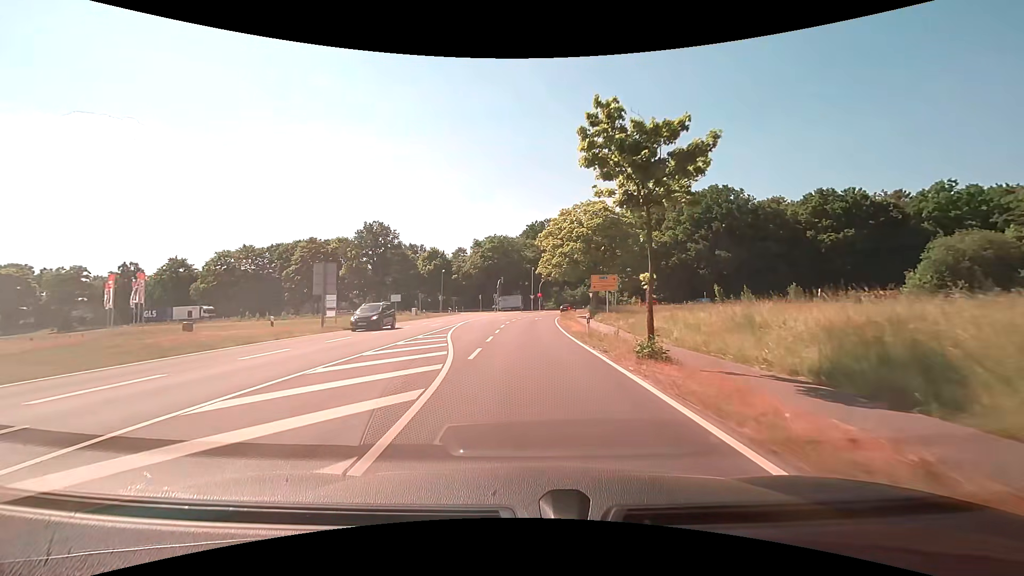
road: tertiary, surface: asphalt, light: Day
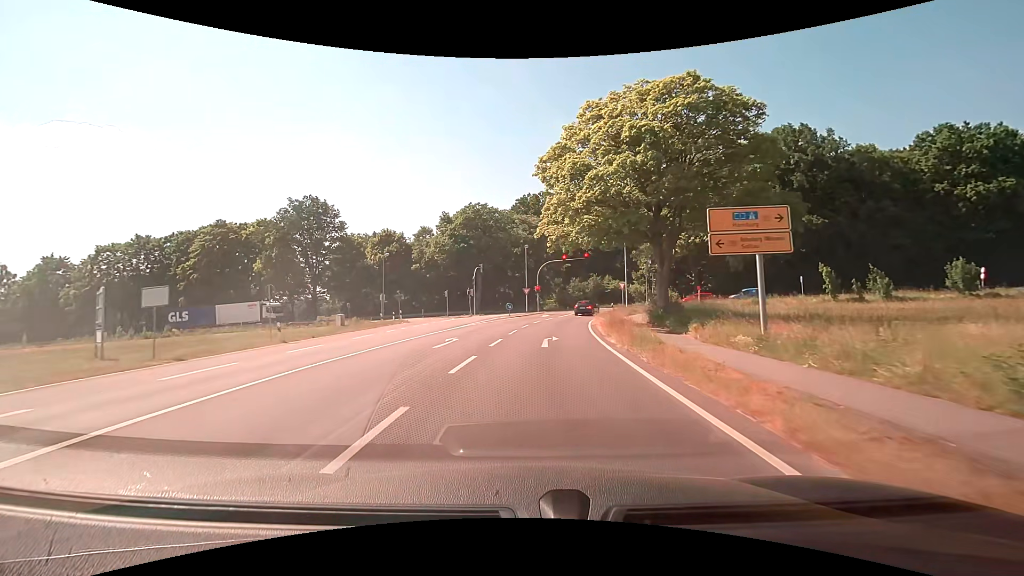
(+0.2, +32.6) m; +1°
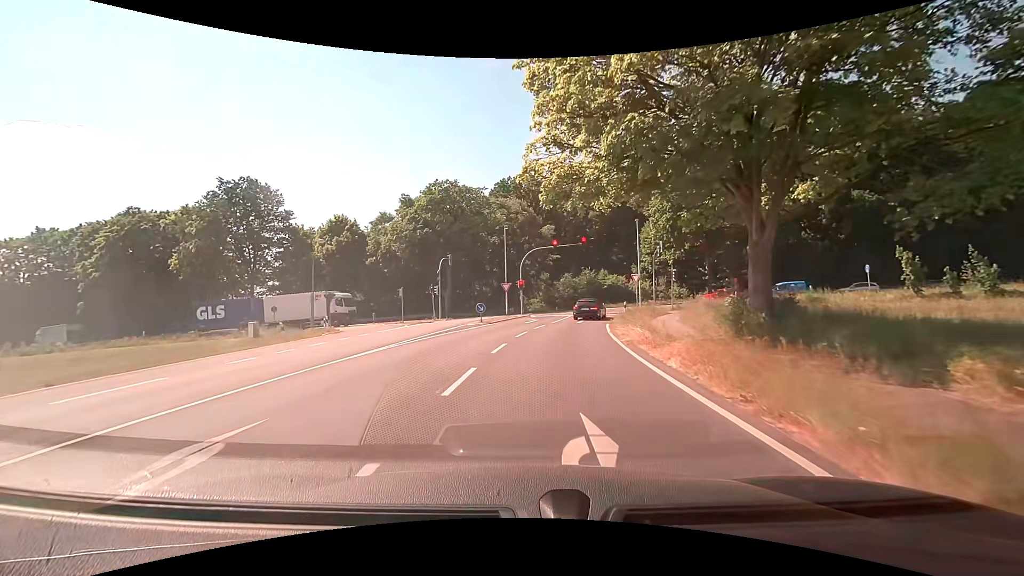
(+0.1, +14.0) m; +2°
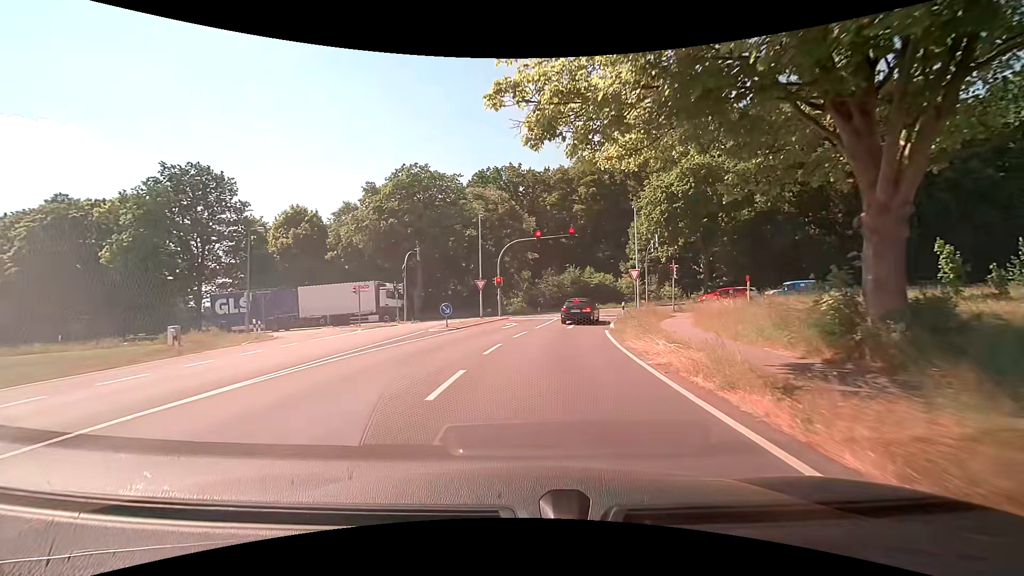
(+0.1, +6.3) m; +3°
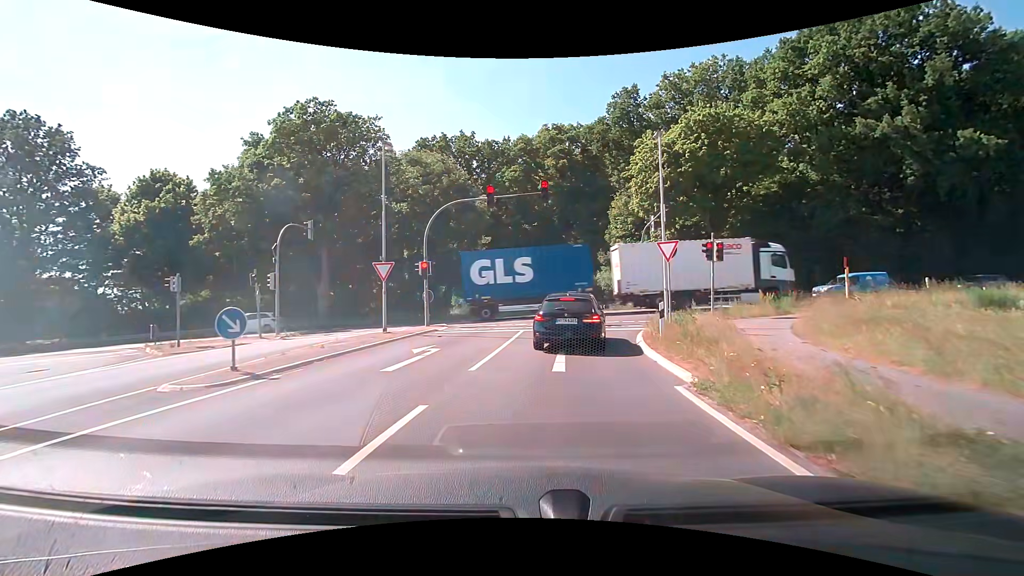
(+0.5, +15.1) m; +4°
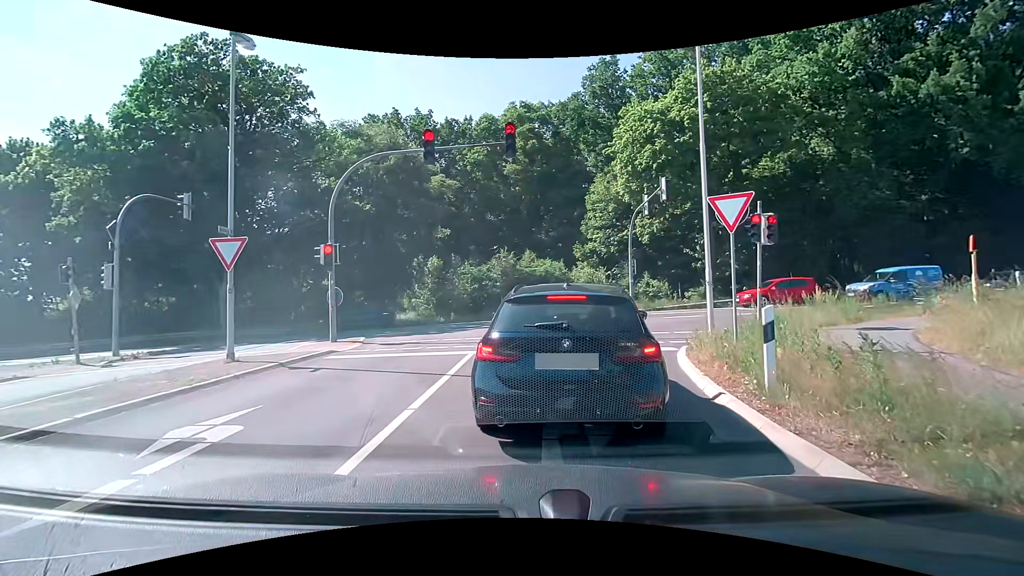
(+0.3, +7.3) m; +7°
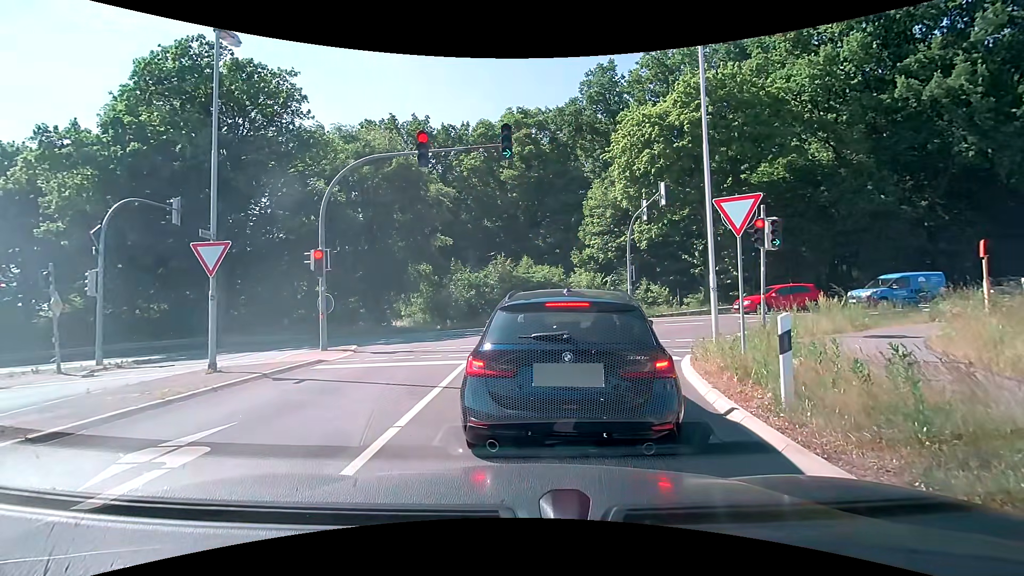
(0.0, +0.5) m; 0°
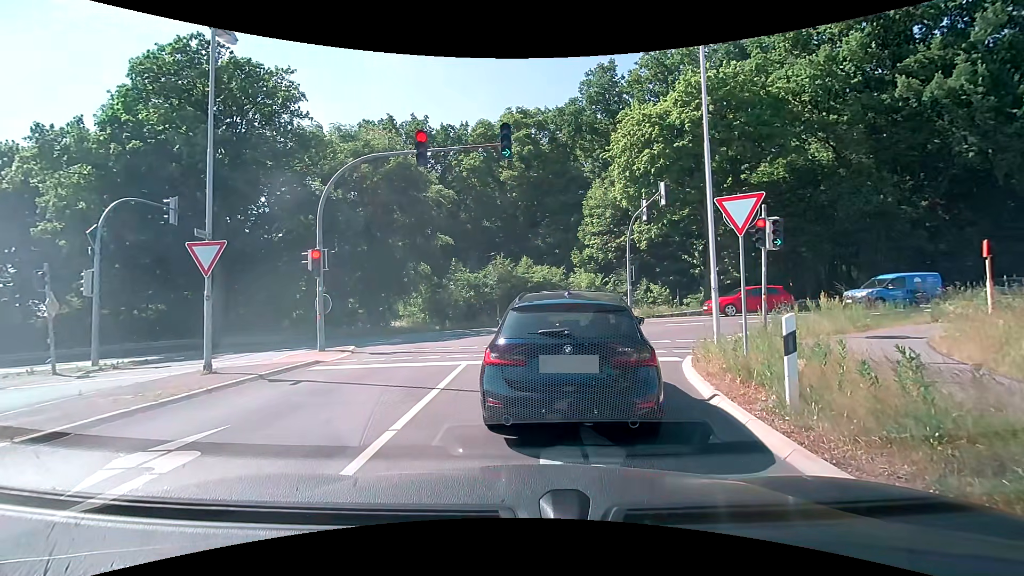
(0.0, +0.1) m; 0°
(0, +10) (+2, +20) (+10, +25) (+20, +27) (+30, +28) (+40, +29) (+50, +30) (+60, +31) (+70, +32) (+80, +33) m
